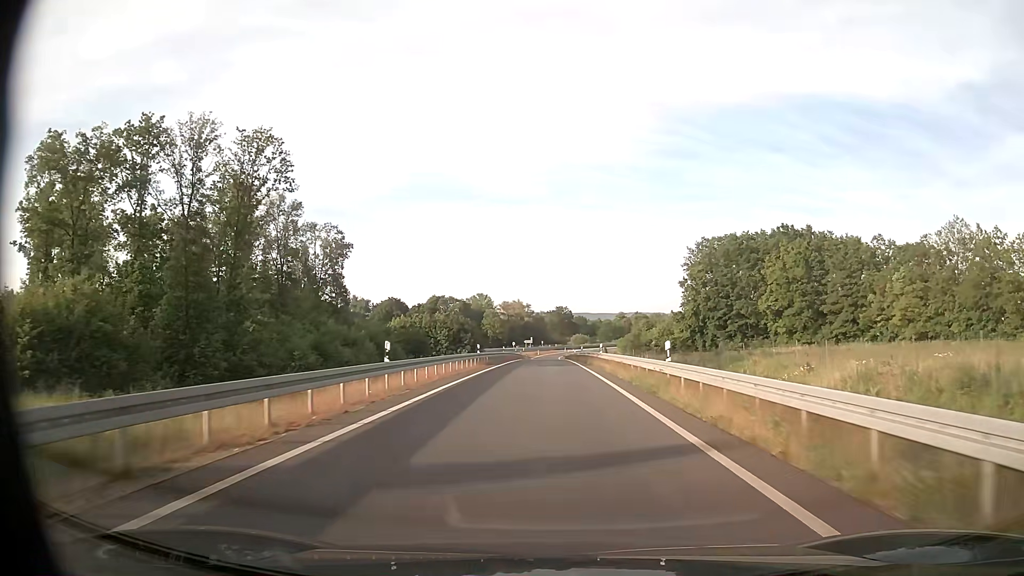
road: trunk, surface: asphalt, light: Day
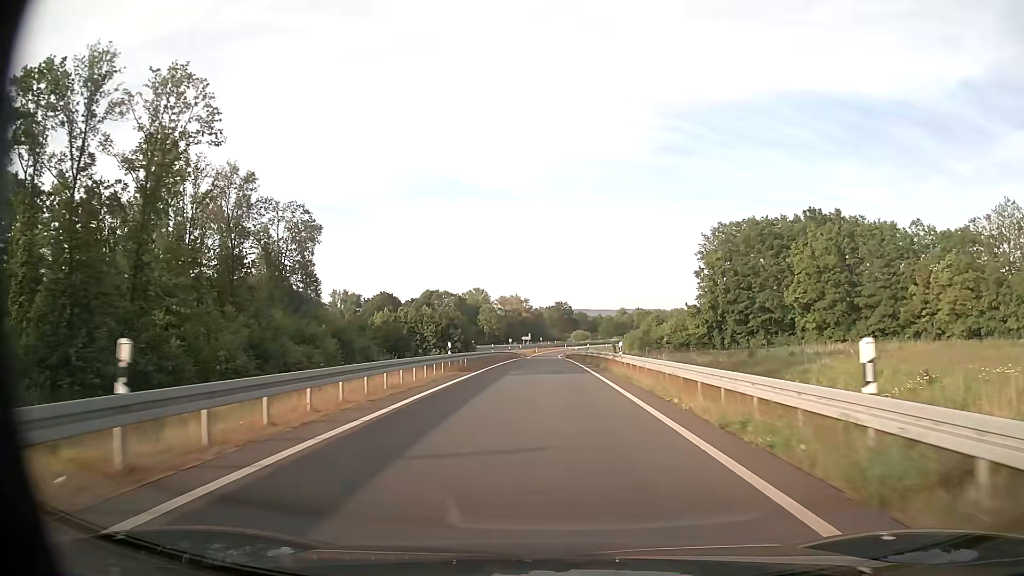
(0.0, +12.1) m; 0°
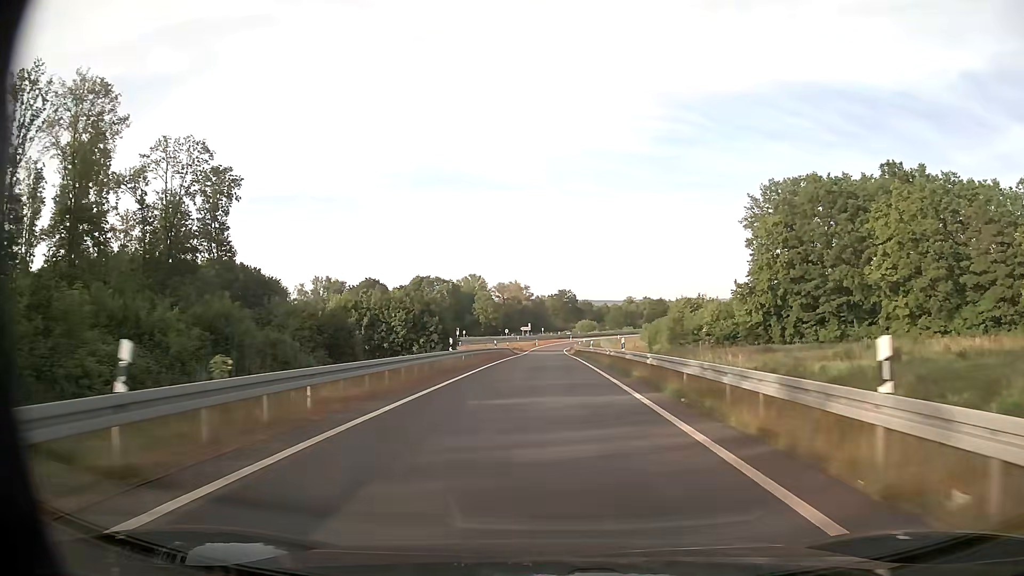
(0.0, +24.2) m; 0°
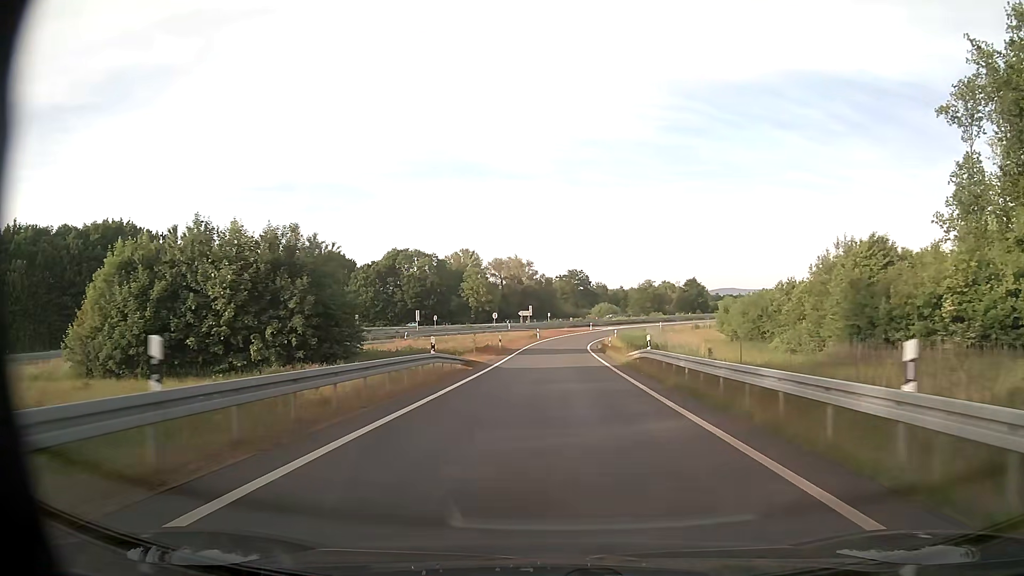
(-0.1, +48.1) m; 0°
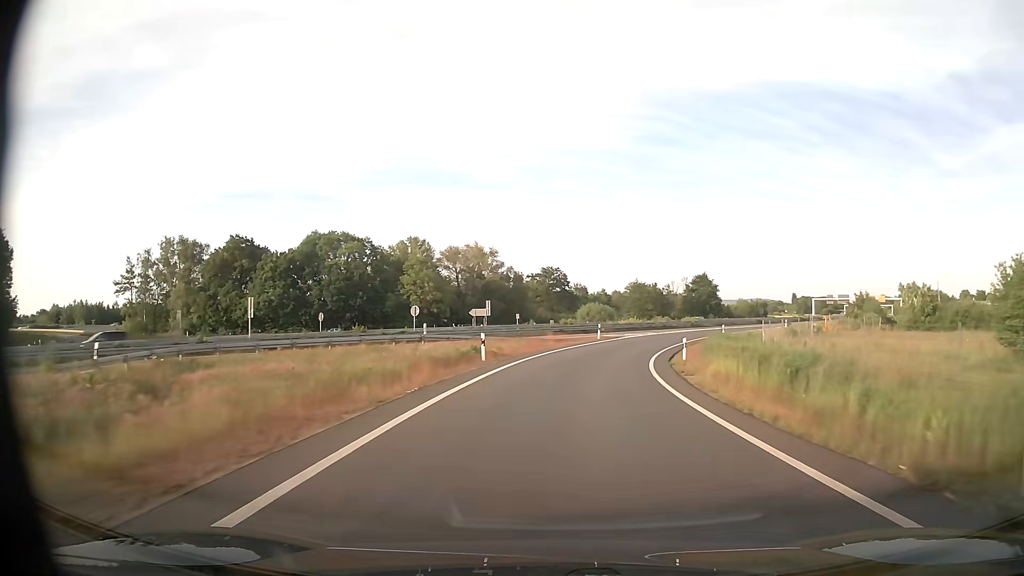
(0.0, +46.7) m; +2°
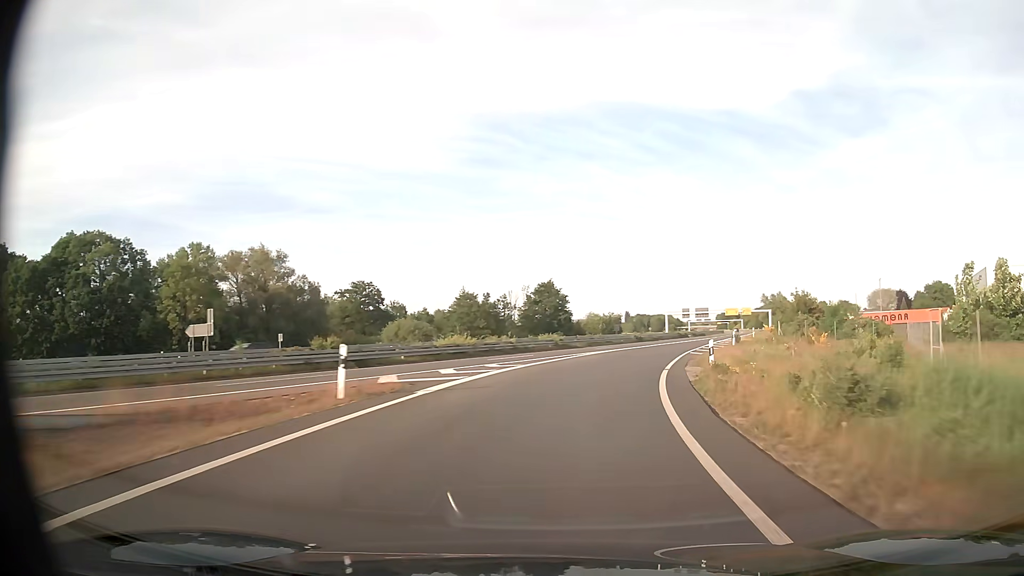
(+3.8, +35.1) m; +14°
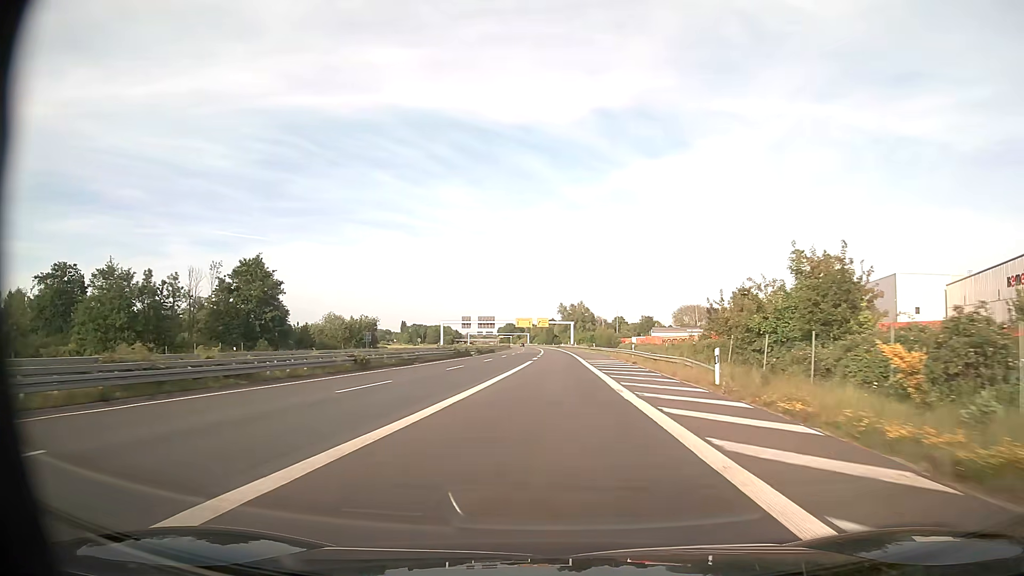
(+9.7, +49.3) m; +19°
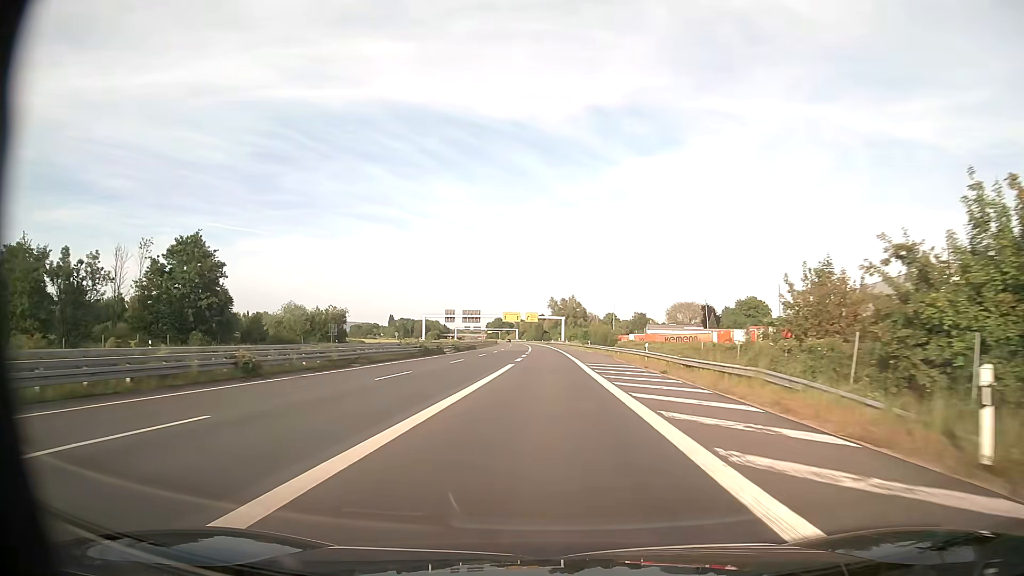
(+0.2, +13.6) m; +1°
(0, +10) (0, +20) (0, +30) (0, +40) (0, +50) (0, +60) (0, +70) (0, +80) (-1, +90) (-1, +100) m
